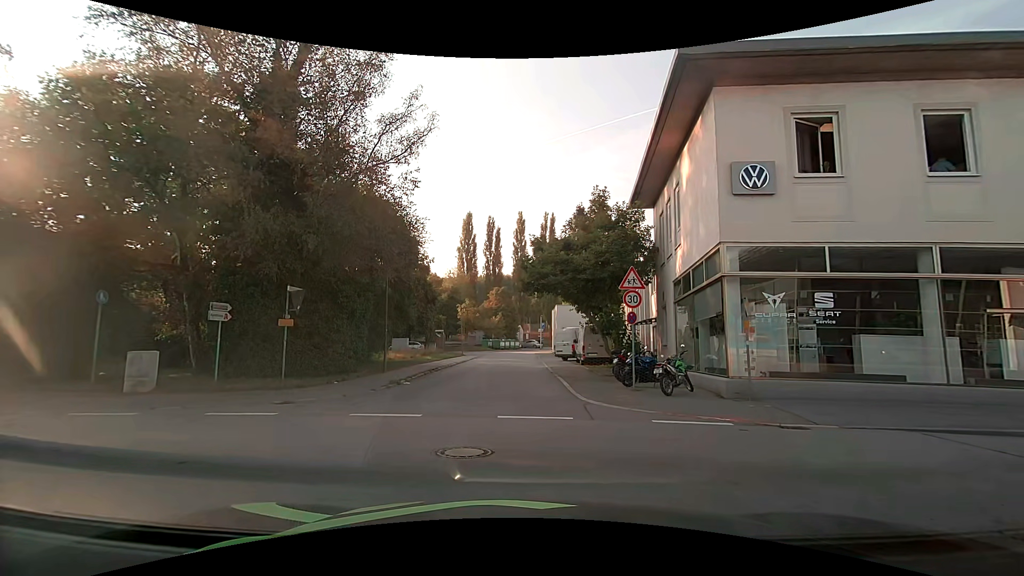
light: Day
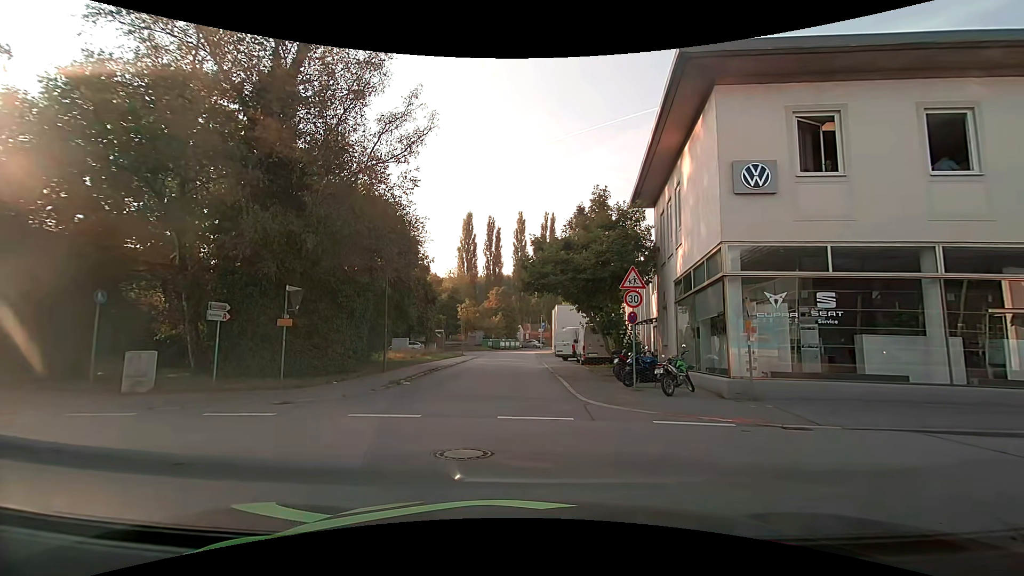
(0.0, +0.1) m; 0°
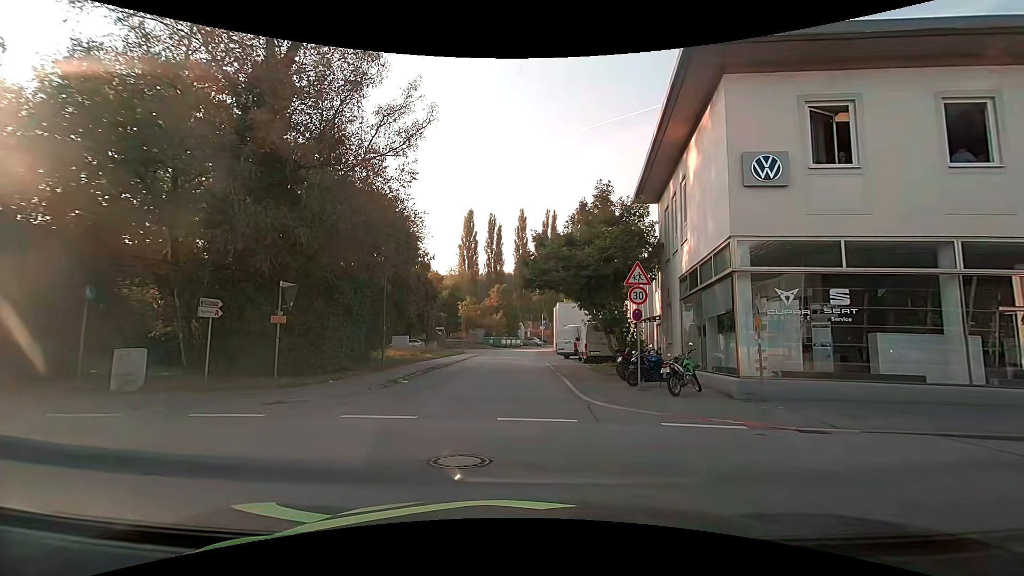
(0.0, +0.5) m; 0°
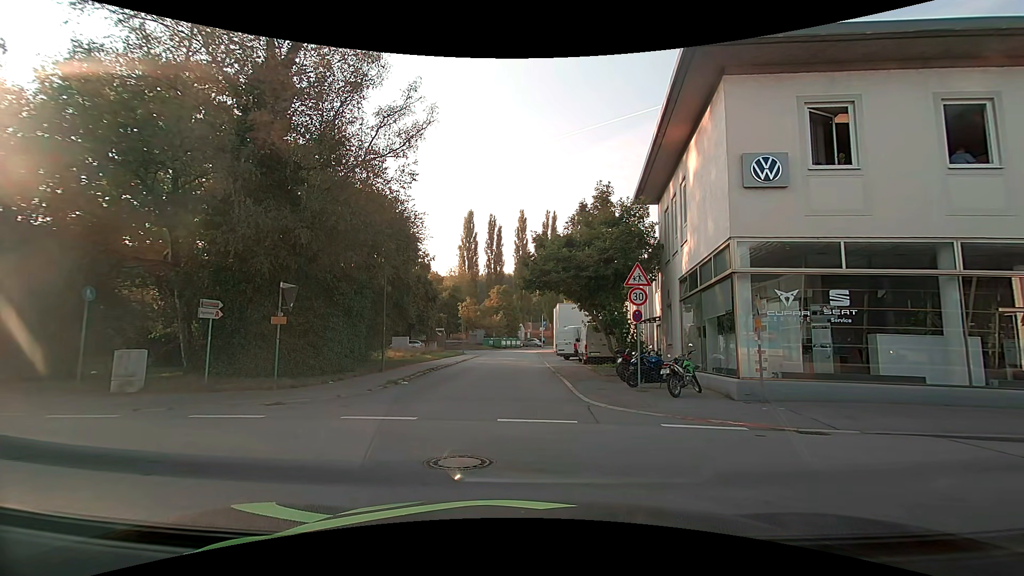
(0.0, +0.1) m; 0°
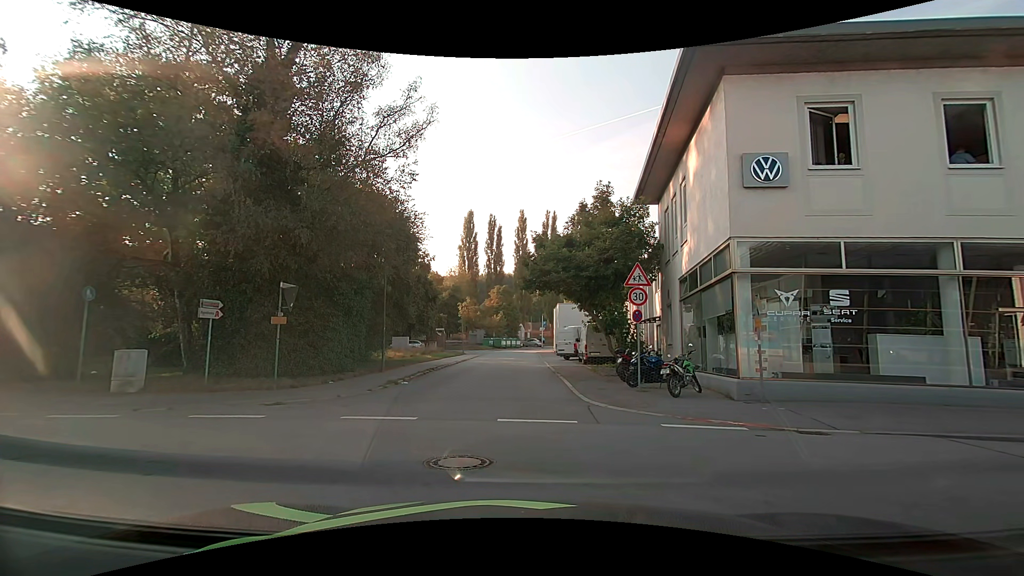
(0.0, 0.0) m; 0°
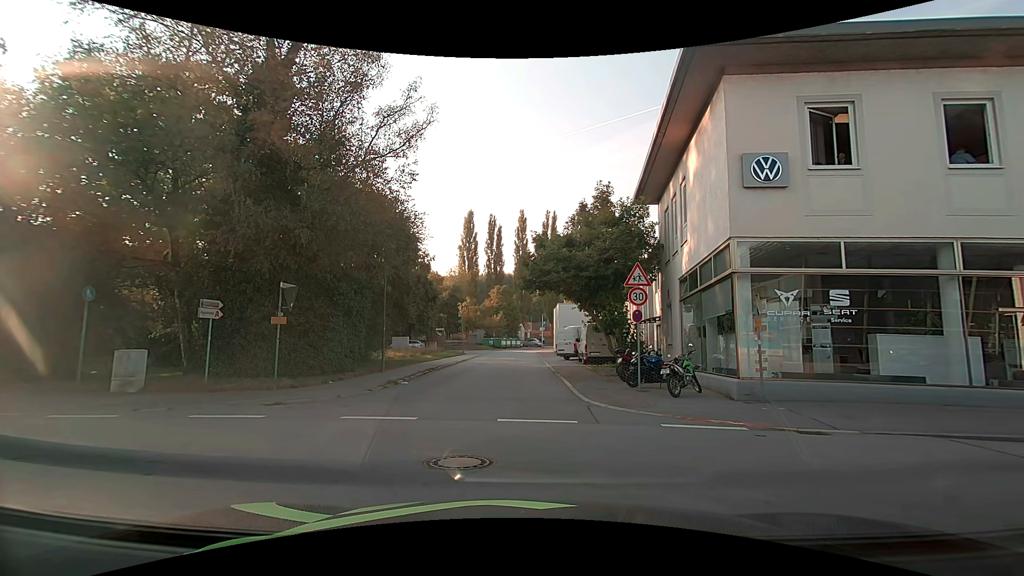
(0.0, 0.0) m; 0°
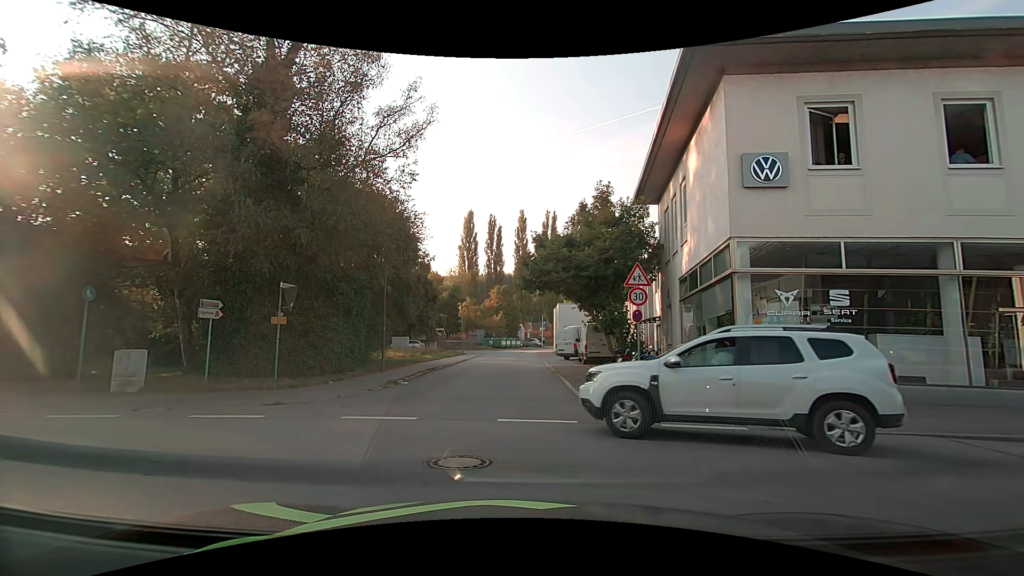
(0.0, 0.0) m; 0°
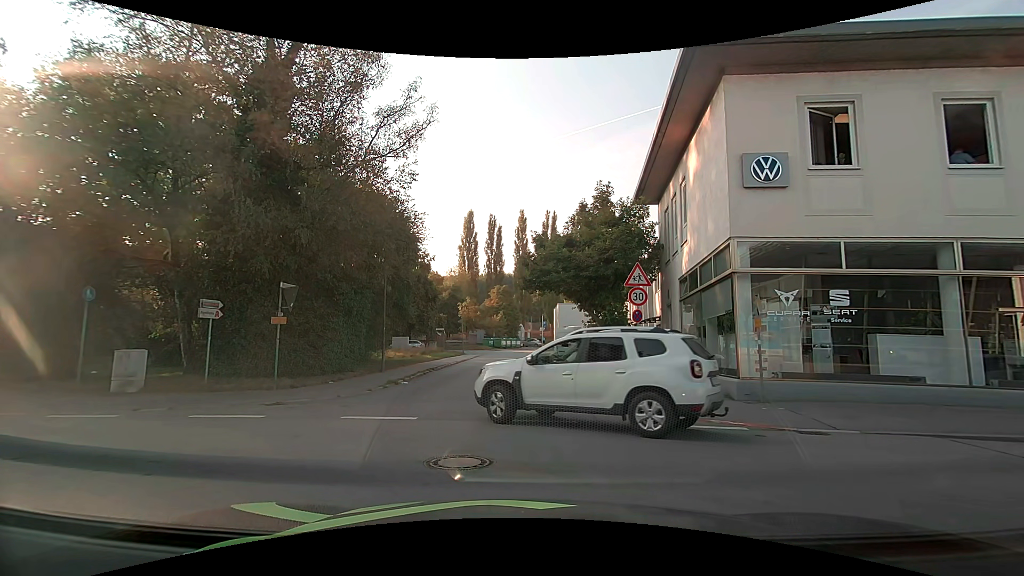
(0.0, 0.0) m; 0°
(-5, +8) (-15, +10) (-25, +11) (-35, +12) (-44, +13) (-54, +14) (-64, +15) (-74, +16) (-84, +17) (-94, +18) m
